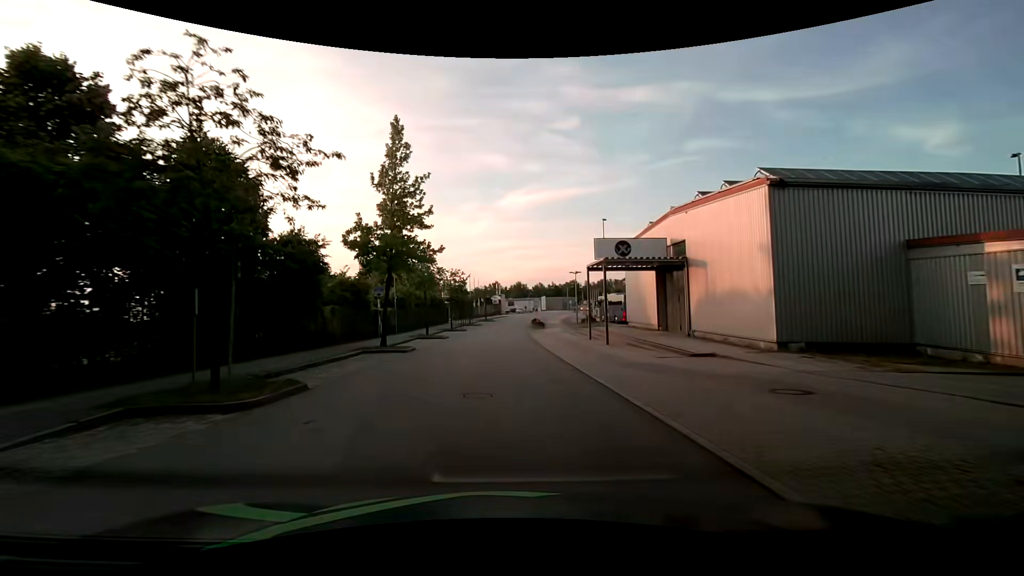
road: residential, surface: asphalt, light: Day
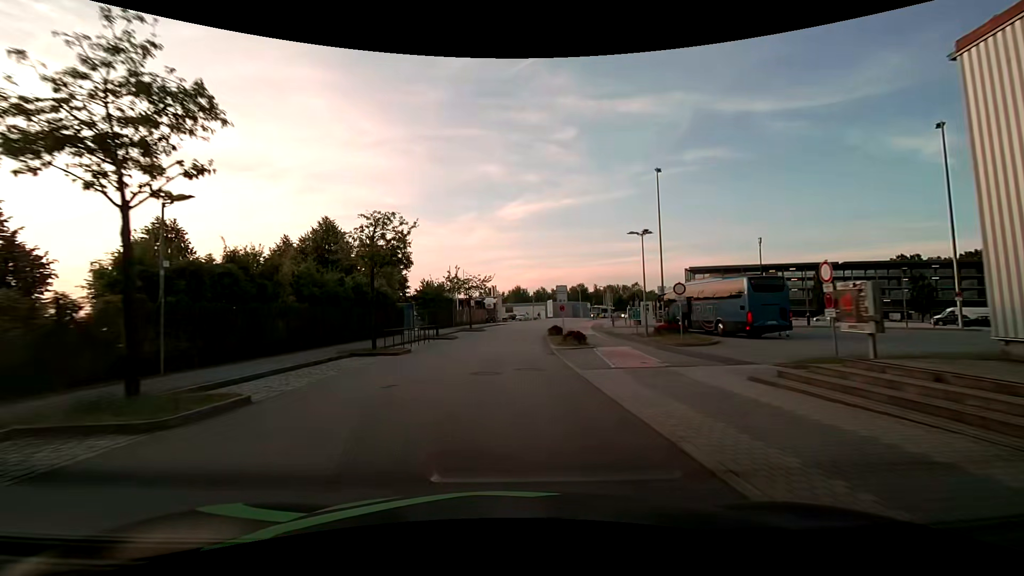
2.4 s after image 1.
(0.0, +29.8) m; 0°
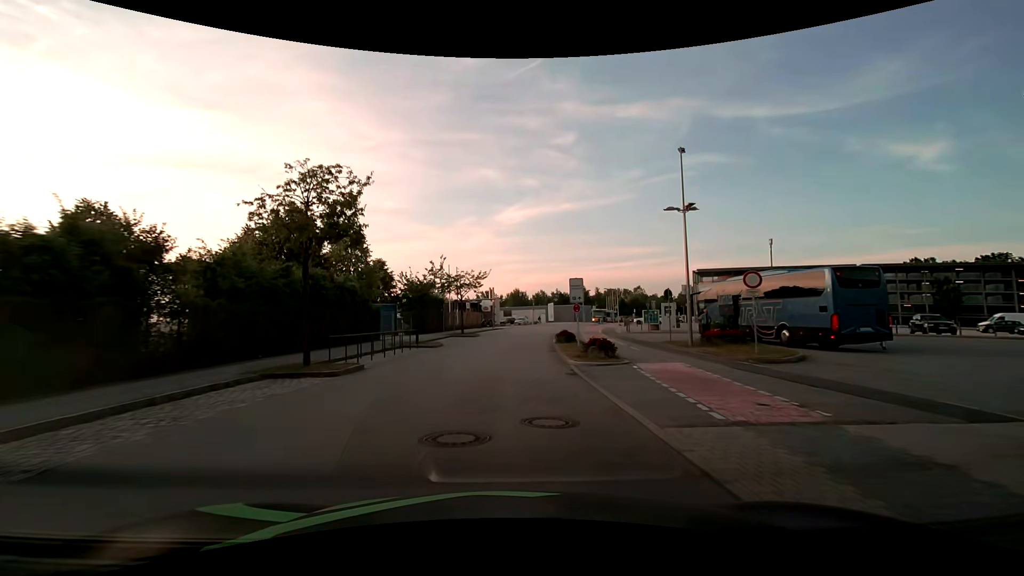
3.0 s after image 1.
(0.0, +7.3) m; +1°
(0, +10) (0, +20) (+1, +30) (+2, +40) (+3, +50) (+5, +60) (+7, +69) (+9, +79) (+12, +89) (+16, +98) m
